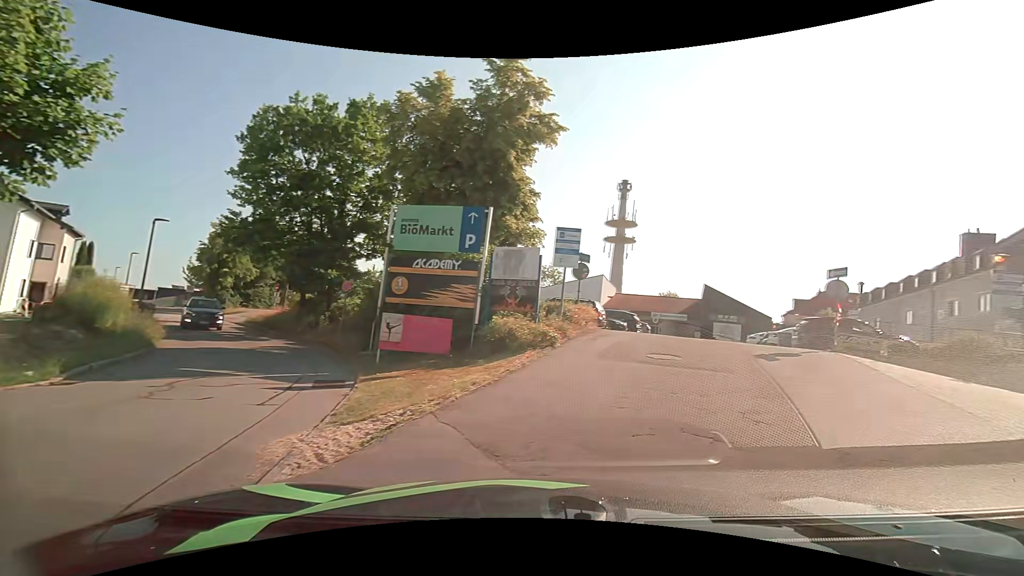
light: Day
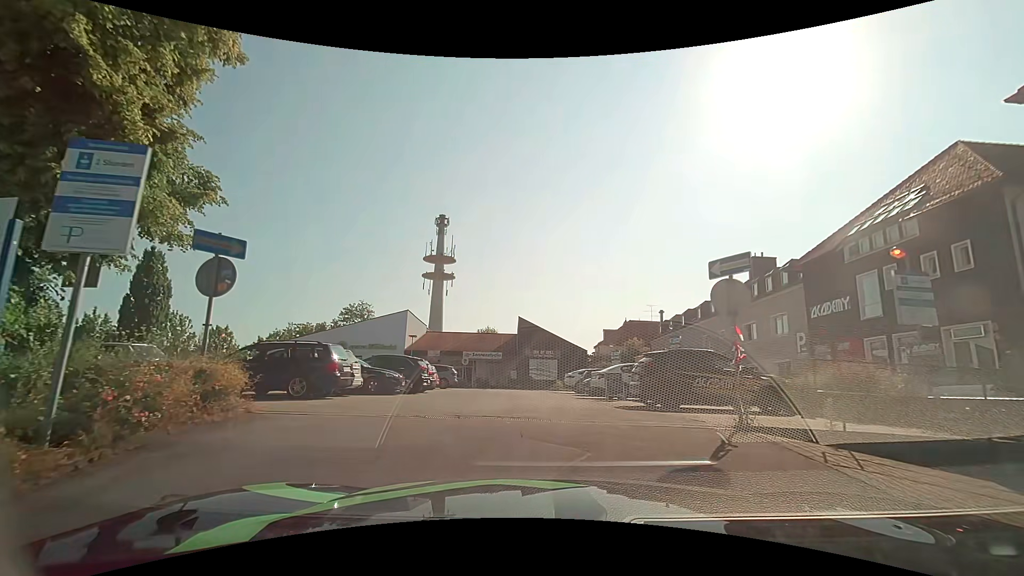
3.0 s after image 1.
(+2.9, +9.7) m; +19°
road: service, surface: asphalt
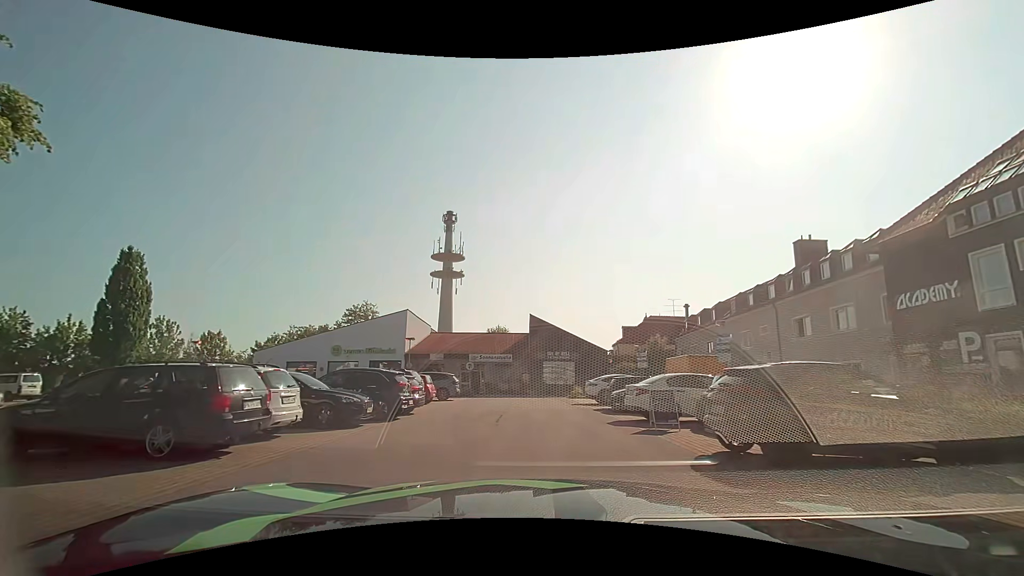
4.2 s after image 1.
(0.0, +5.3) m; 0°
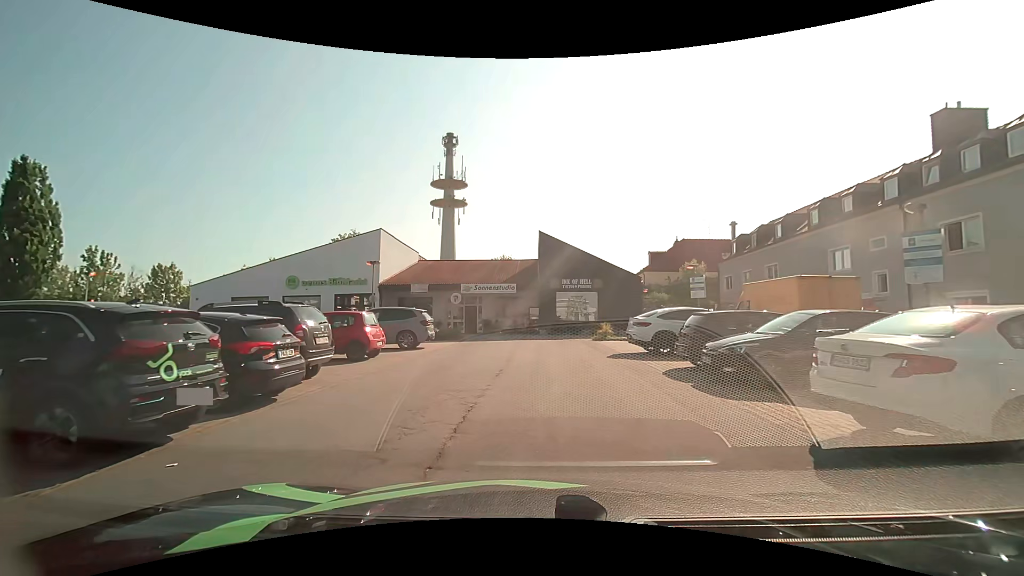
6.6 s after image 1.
(-0.4, +10.8) m; -2°
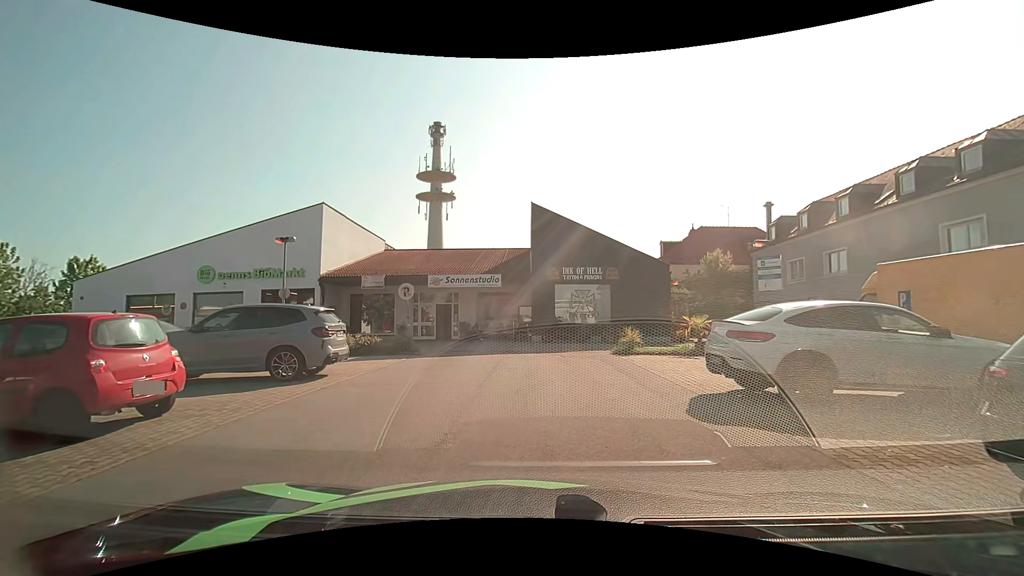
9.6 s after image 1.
(+0.1, +8.9) m; +2°
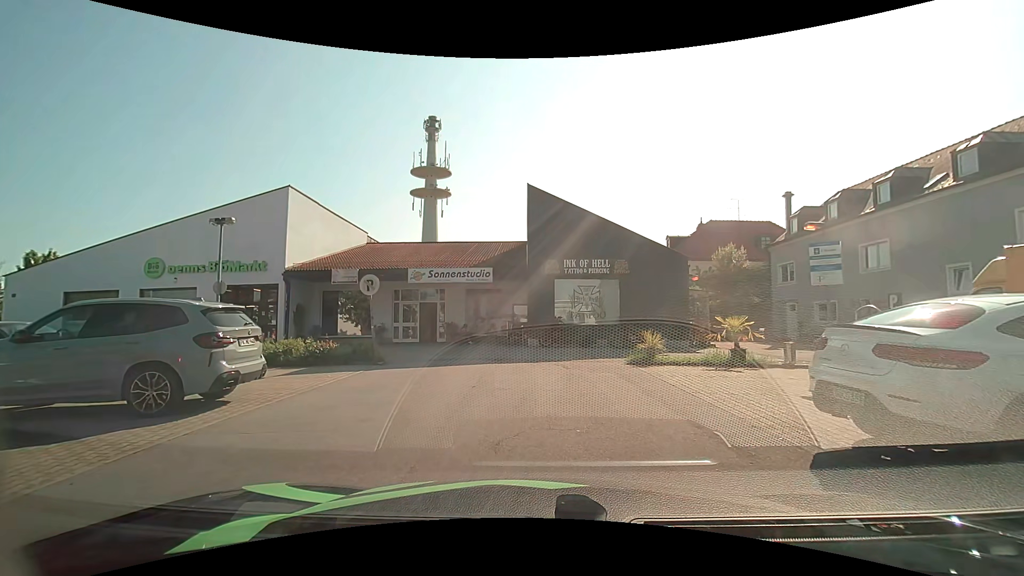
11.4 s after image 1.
(0.0, +3.6) m; 0°
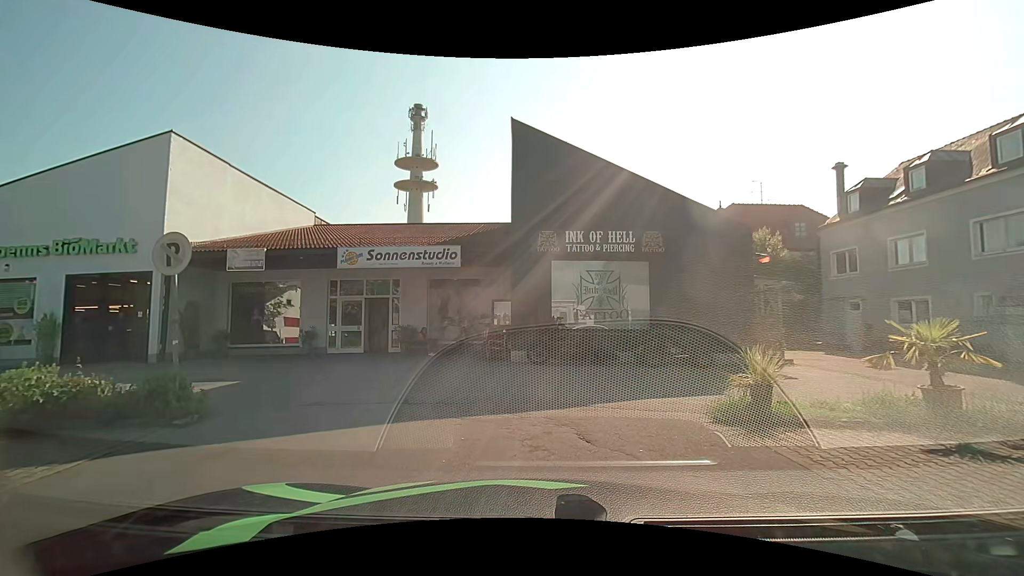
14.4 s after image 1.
(0.0, +7.6) m; +1°
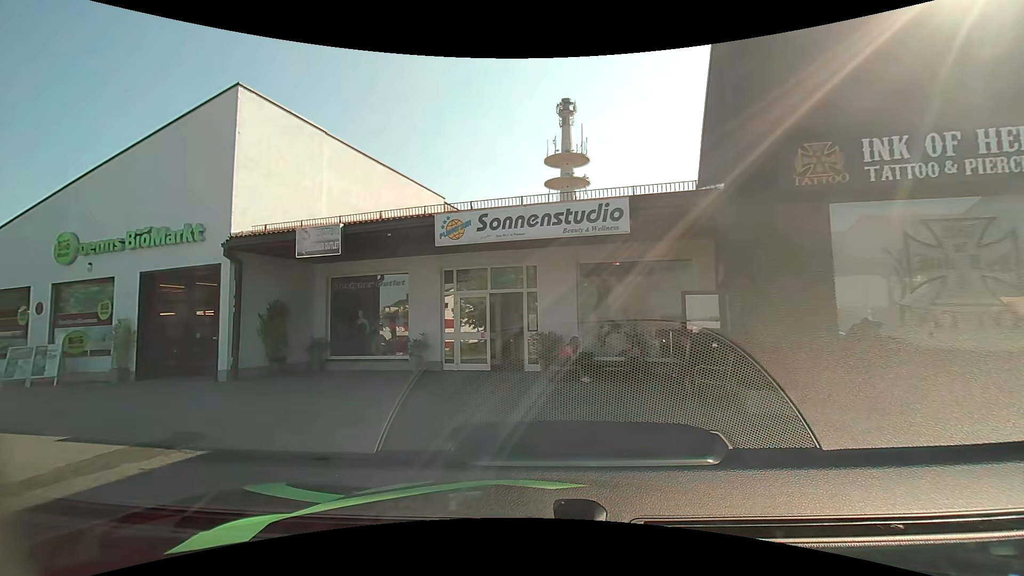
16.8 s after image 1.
(-0.7, +6.7) m; -19°
